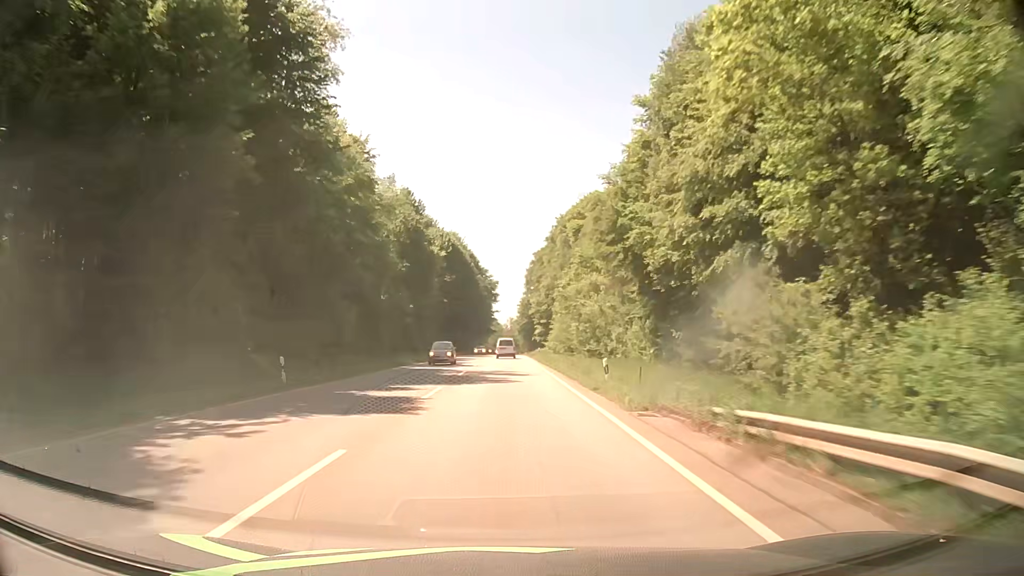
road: secondary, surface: asphalt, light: Day
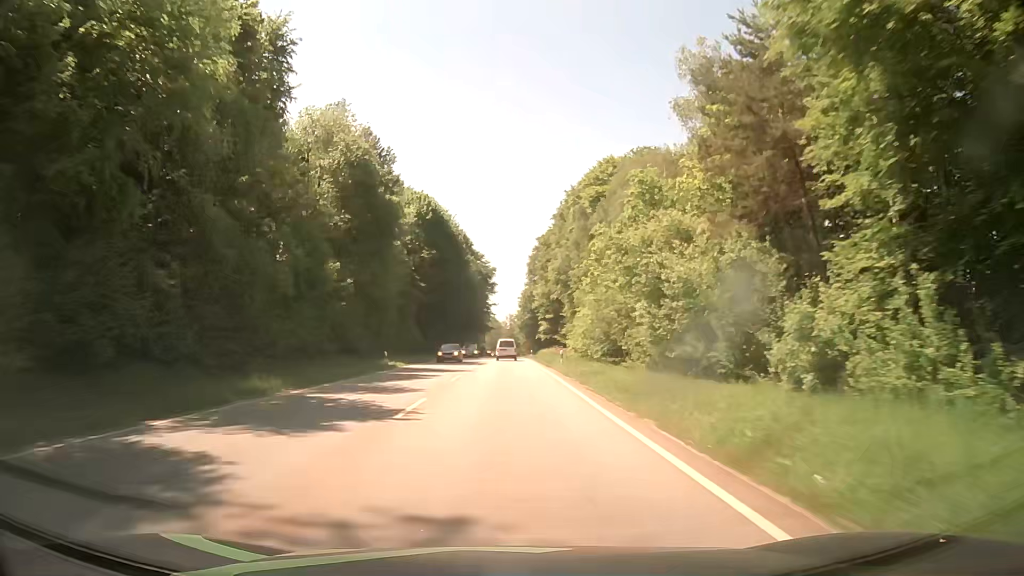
(+0.1, +28.1) m; 0°
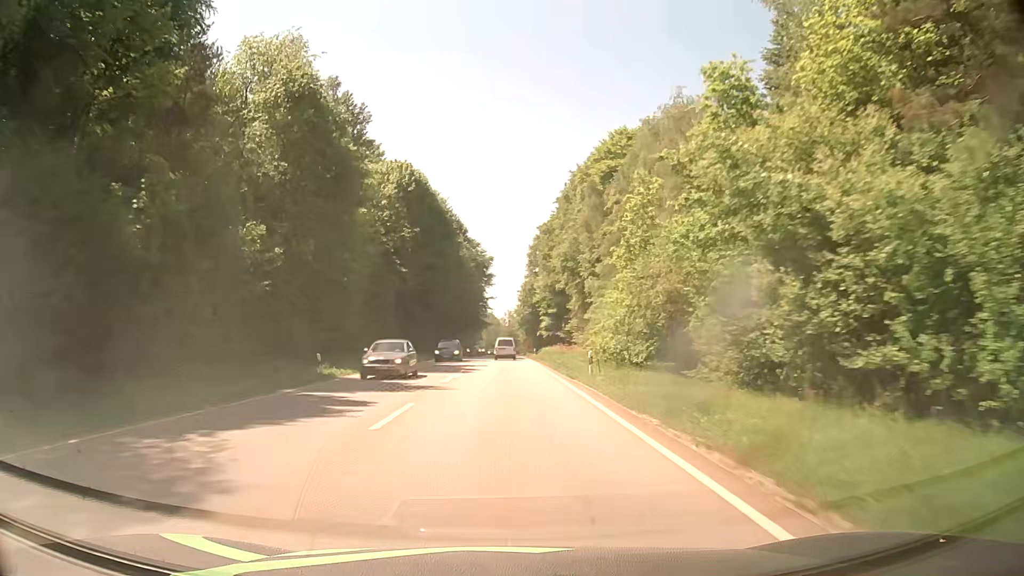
(+0.1, +13.8) m; 0°
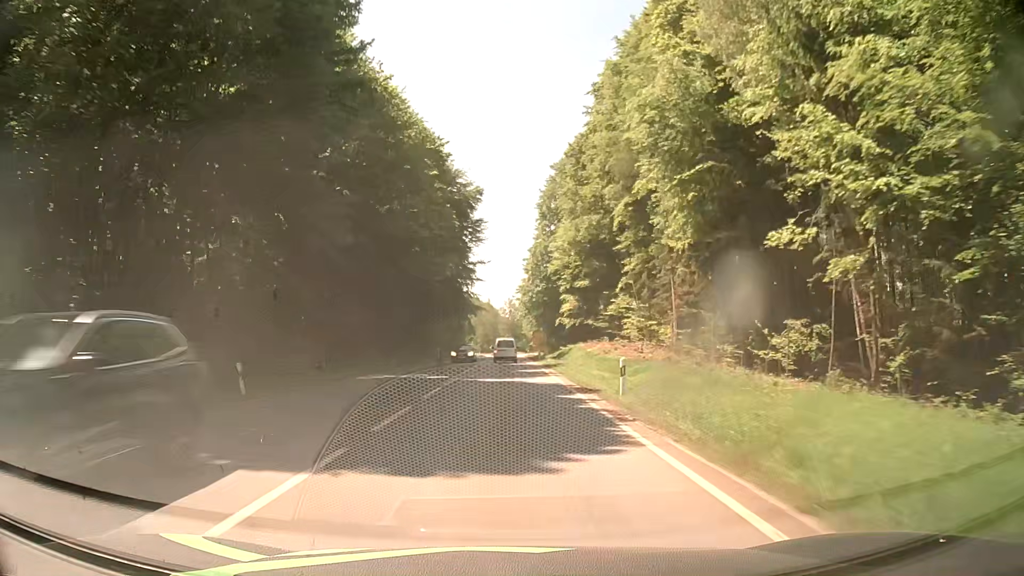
(+0.3, +54.0) m; 0°
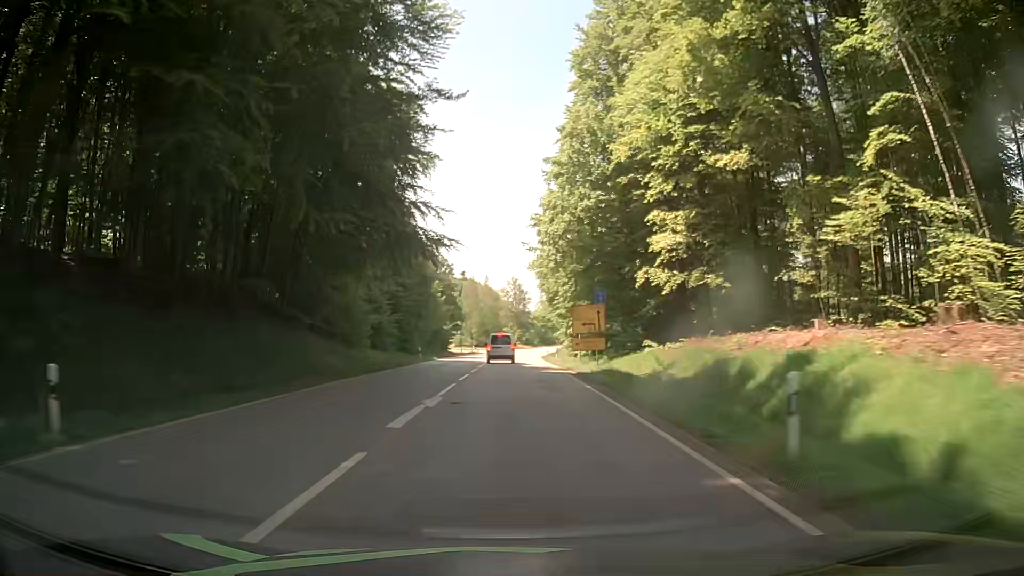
(-0.1, +54.8) m; 0°
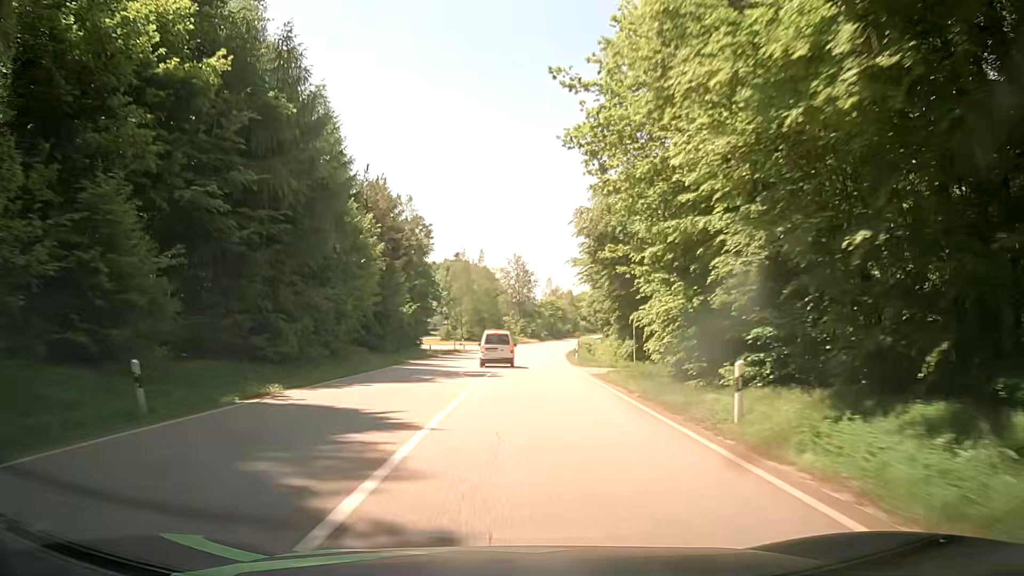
(-0.1, +38.3) m; -1°
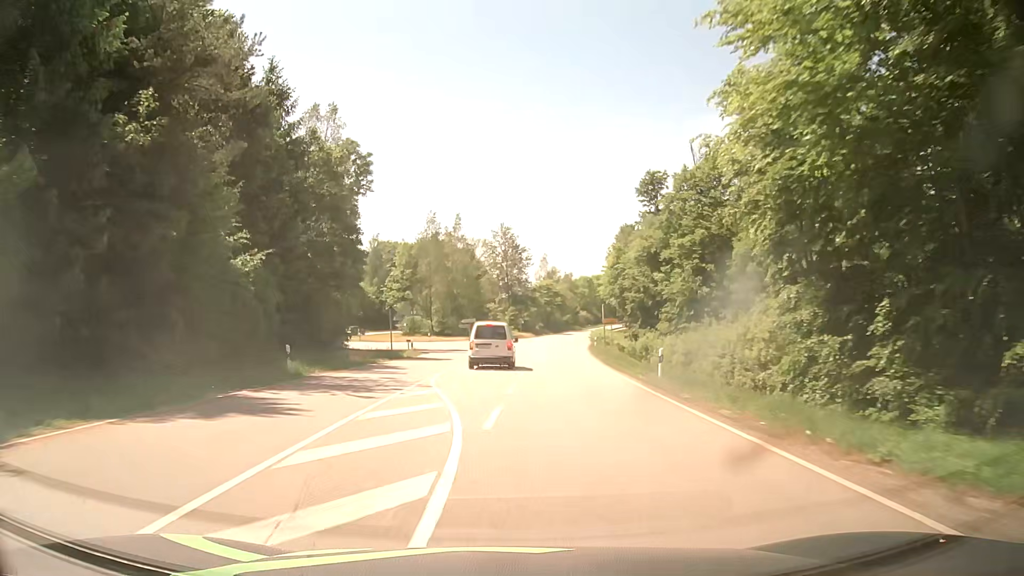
(+0.7, +33.5) m; +2°
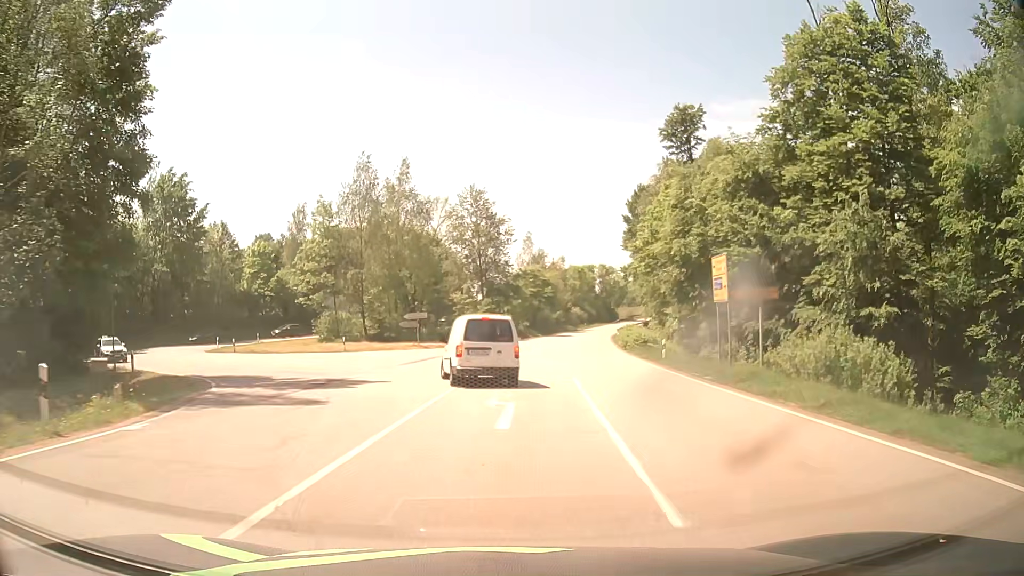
(-0.1, +34.2) m; +2°
